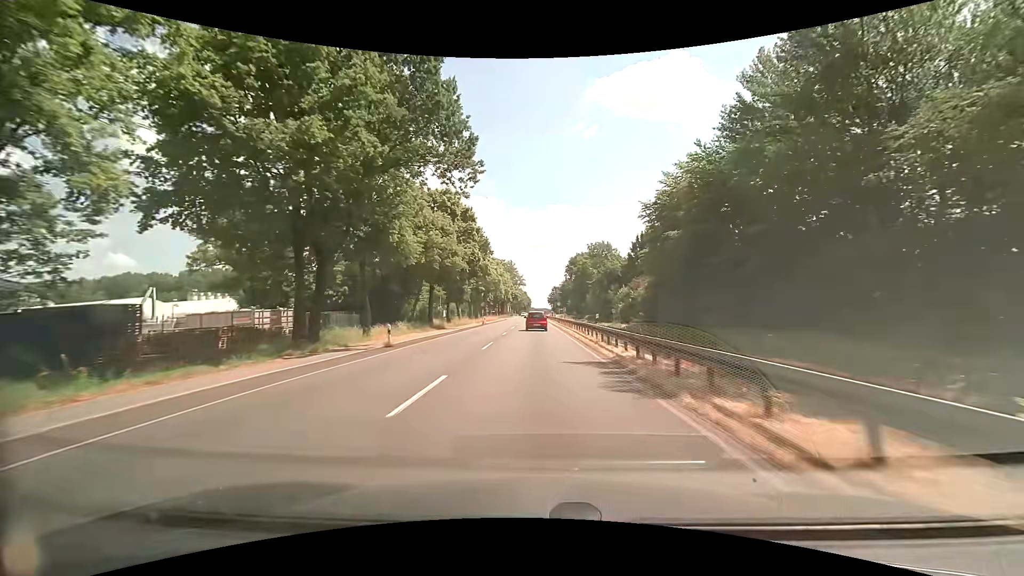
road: primary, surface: asphalt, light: Day
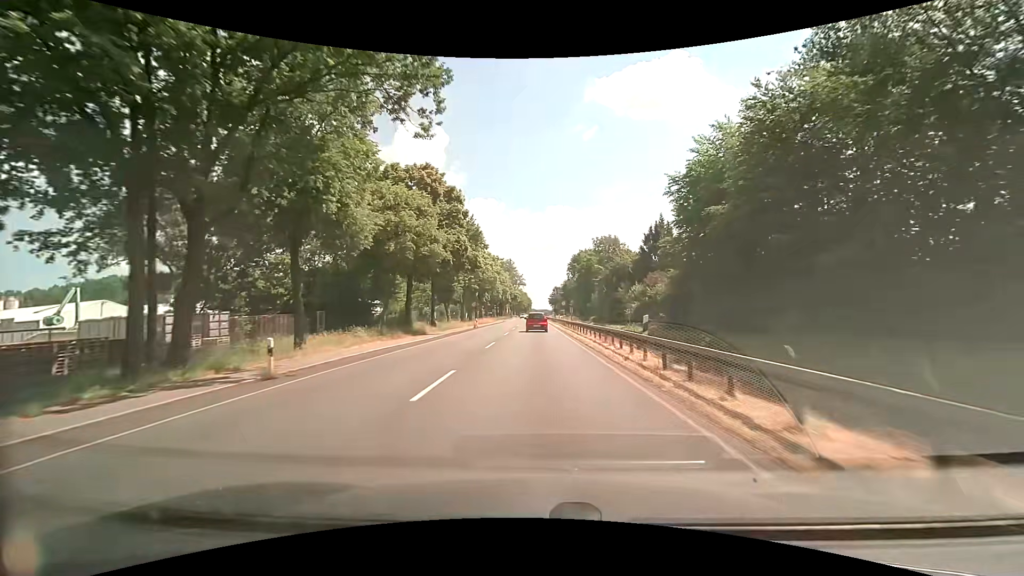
(0.0, +10.8) m; 0°
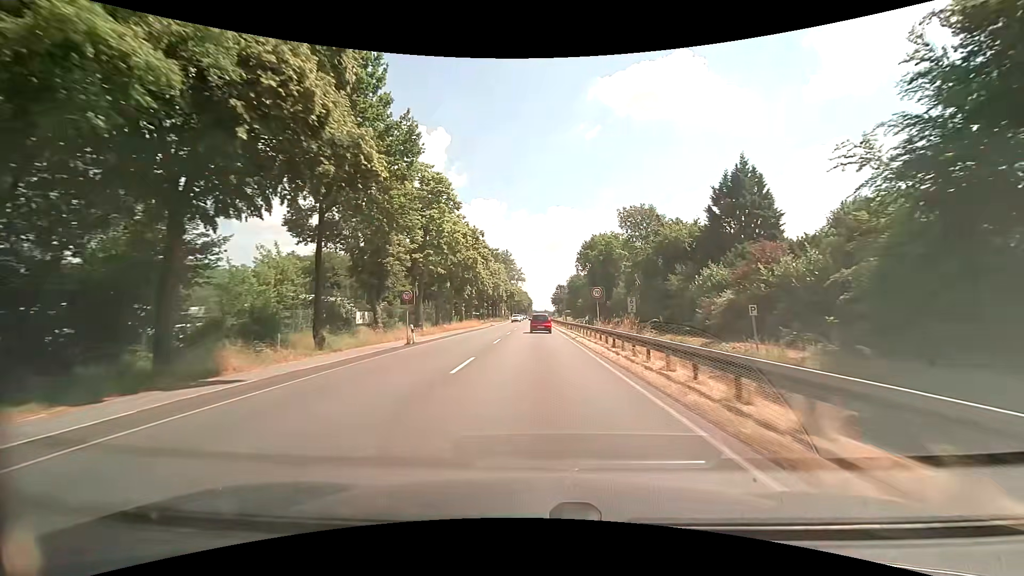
(-0.2, +32.2) m; 0°
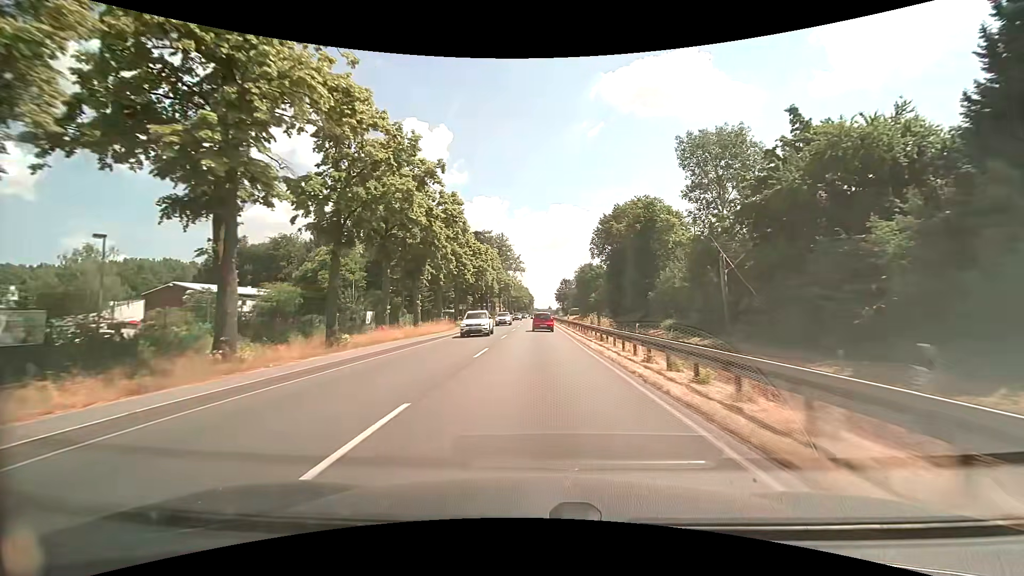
(-0.2, +32.2) m; 0°
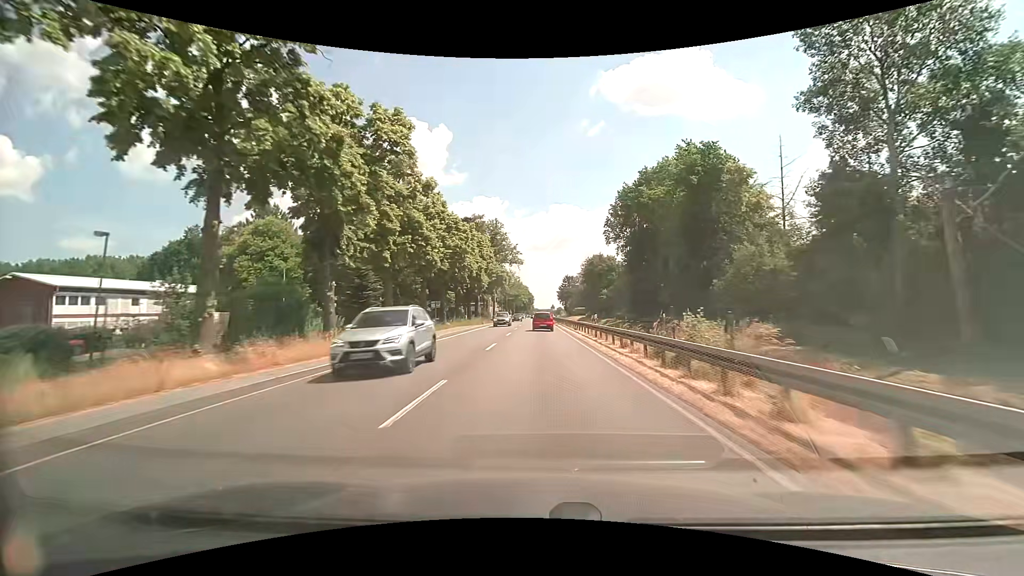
(-0.1, +21.5) m; 0°
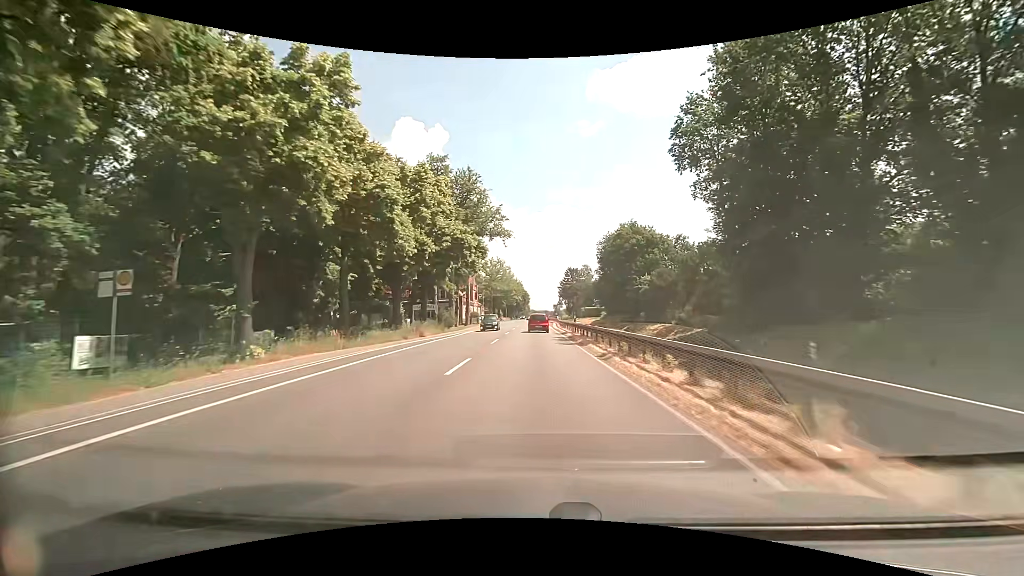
(0.0, +43.0) m; 0°
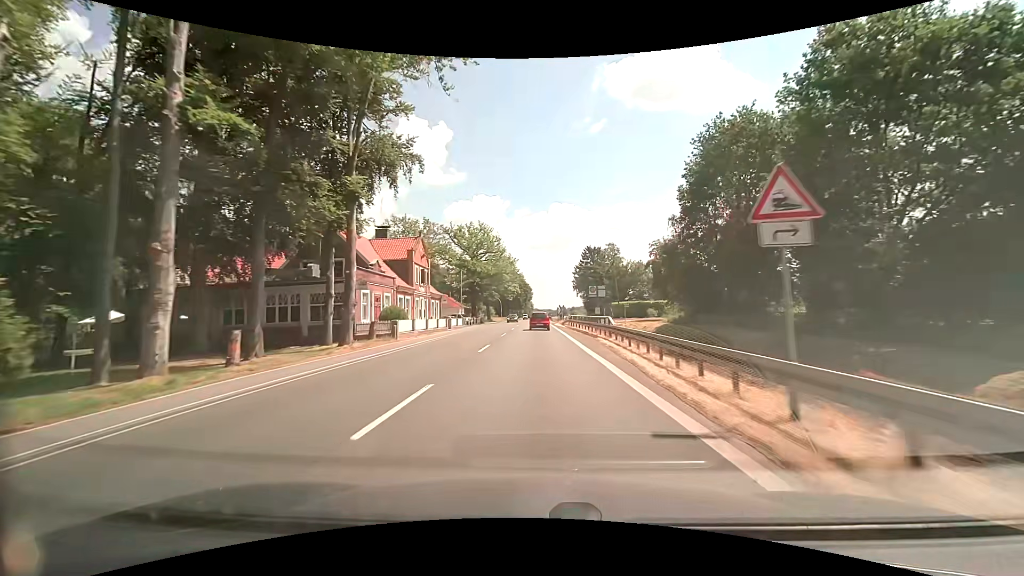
(-0.3, +53.7) m; -1°
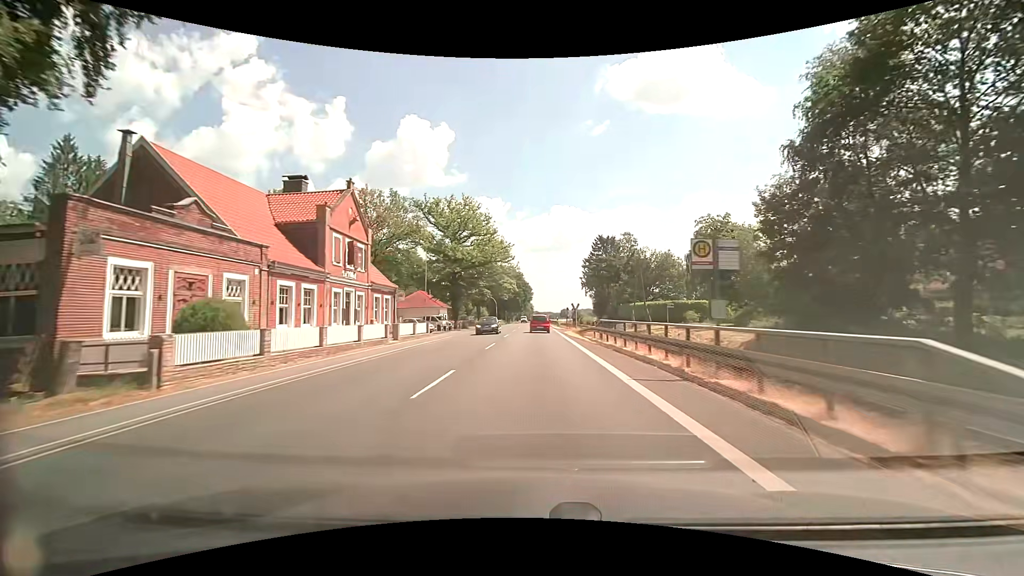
(0.0, +21.5) m; 0°
(0, +10) (0, +20) (0, +30) (0, +40) (0, +50) (0, +60) (0, +70) (0, +80) (0, +90) (0, +100) m
